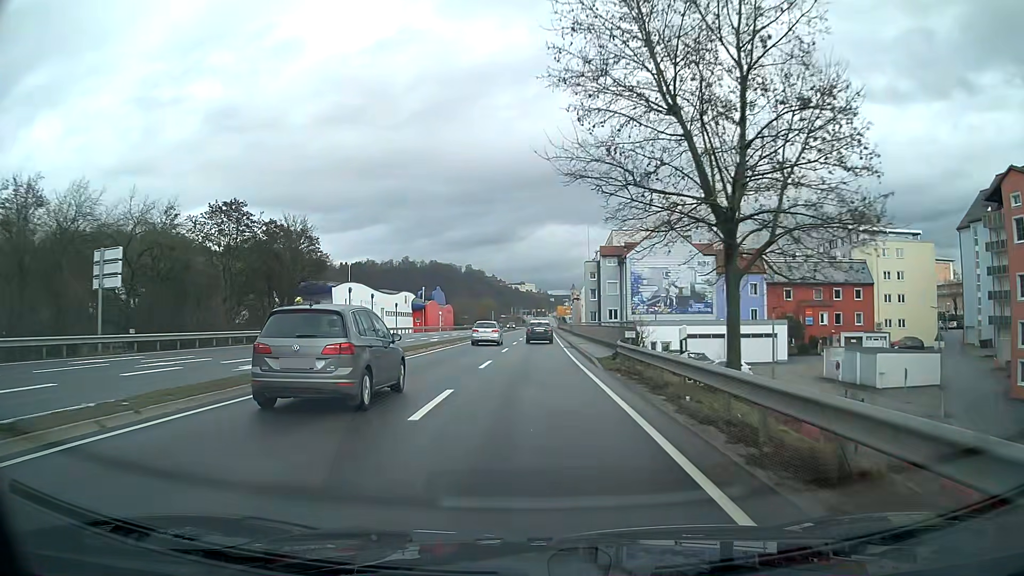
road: primary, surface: asphalt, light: Day
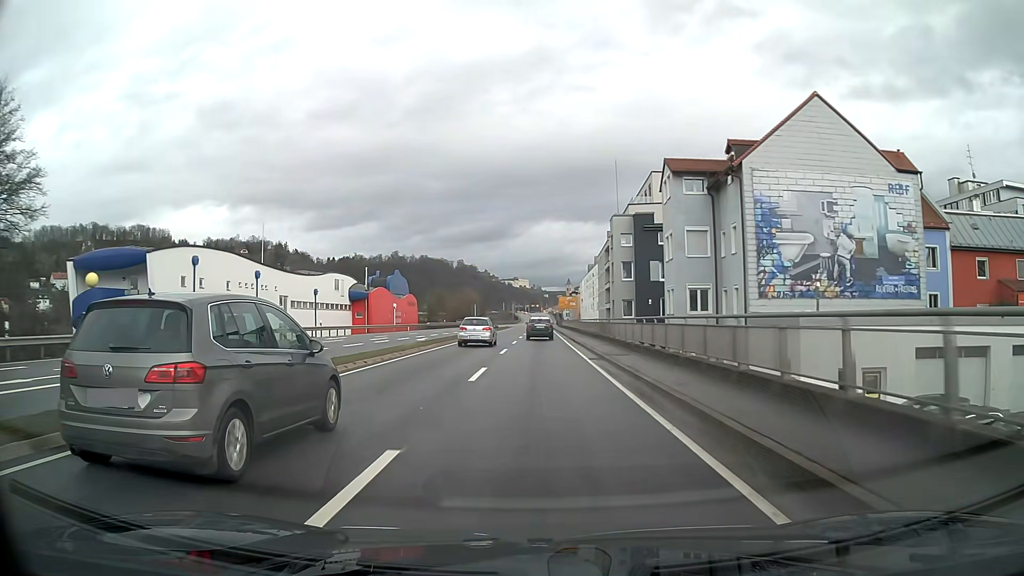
(+0.1, +41.3) m; +1°
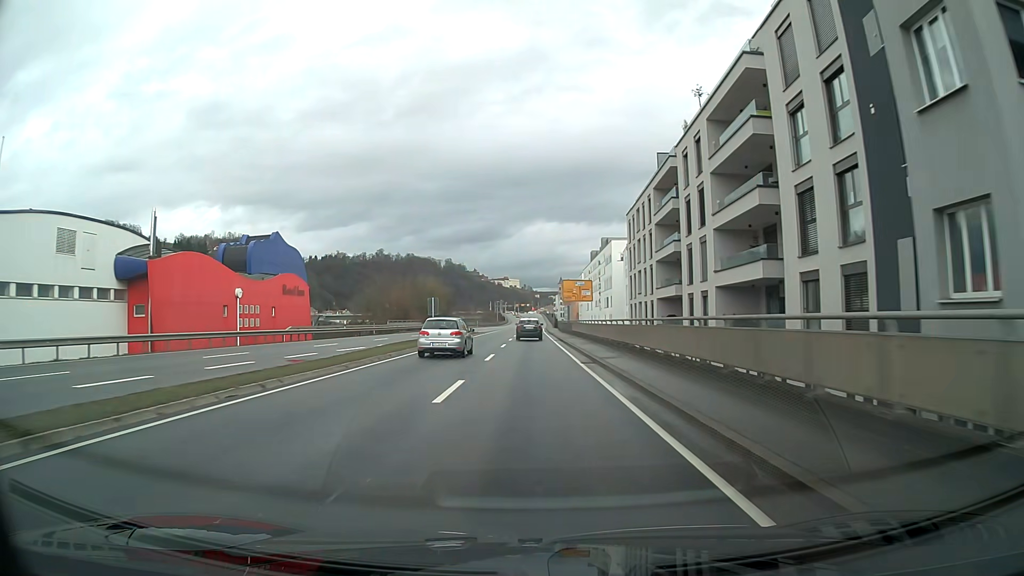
(+0.4, +51.8) m; 0°
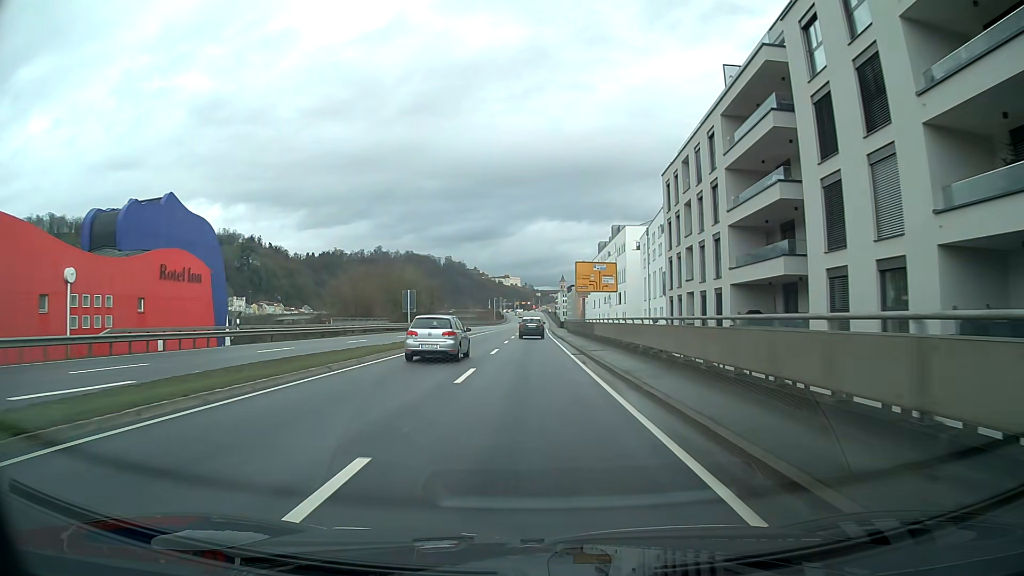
(0.0, +20.8) m; 0°
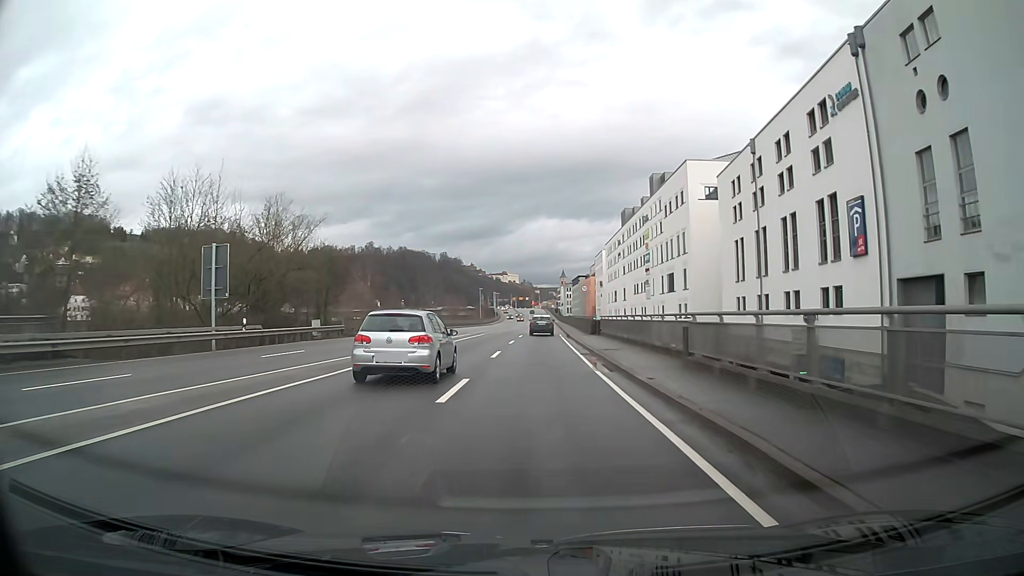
(+0.1, +51.9) m; 0°
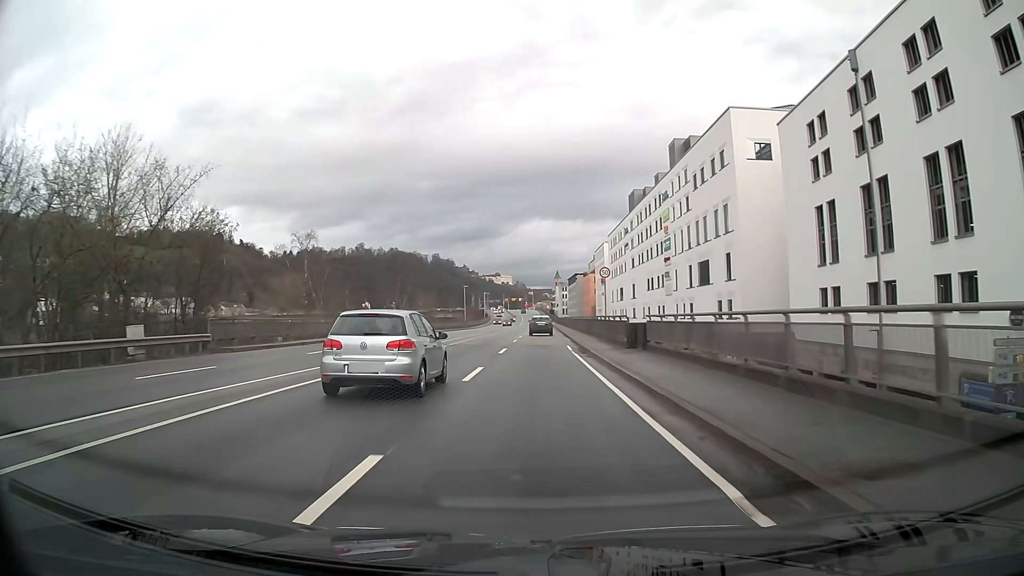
(+0.1, +20.0) m; +1°
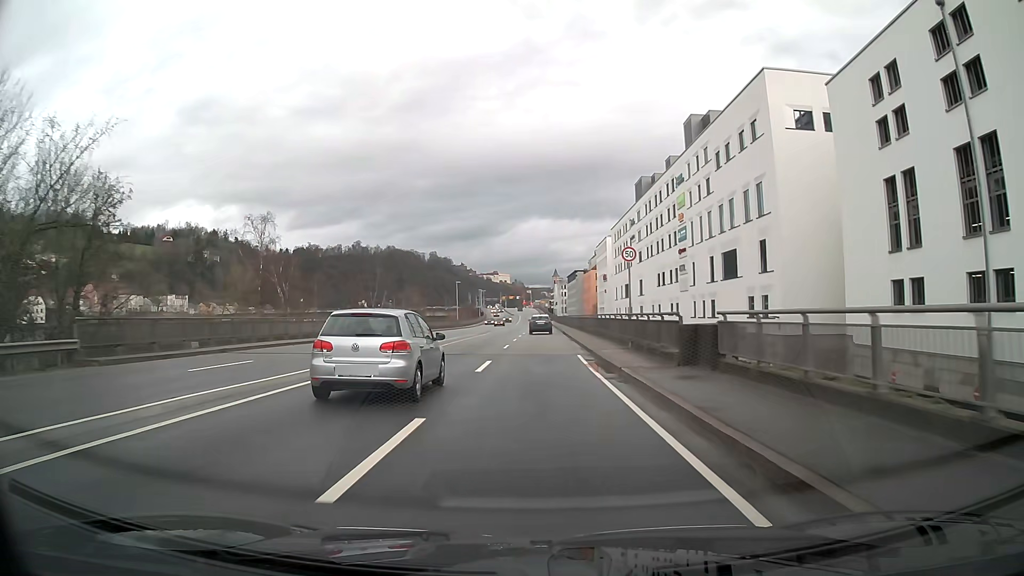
(0.0, +9.6) m; 0°
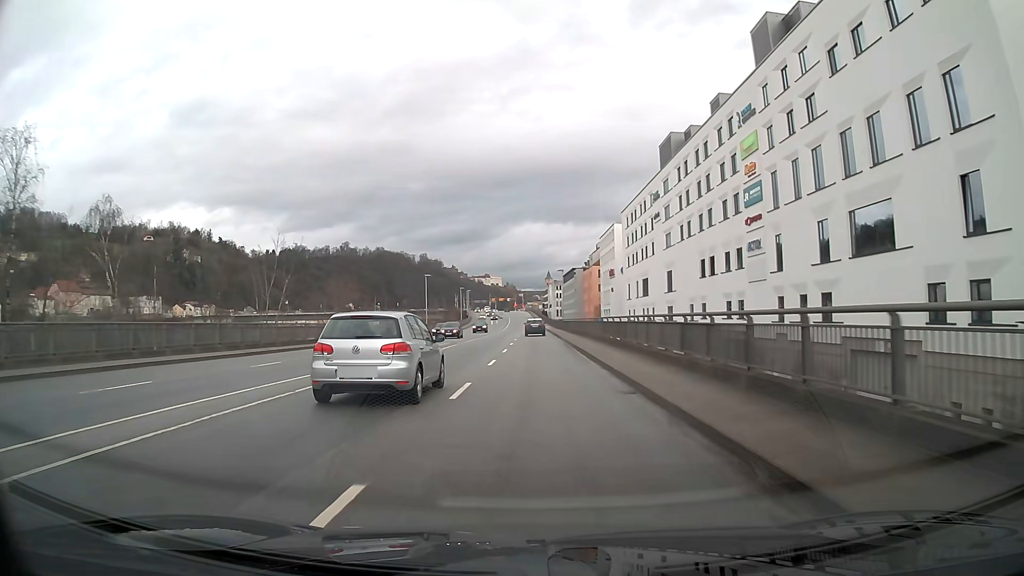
(+0.1, +26.5) m; +1°
(0, +10) (0, +20) (0, +30) (0, +40) (0, +50) (0, +60) (0, +70) (0, +80) (0, +90) (0, +100) m
